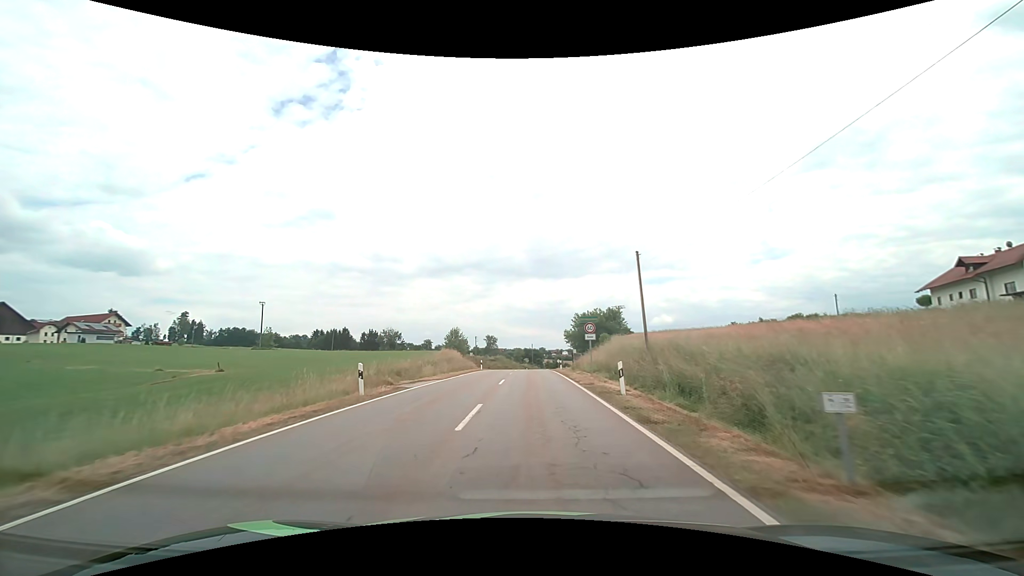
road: tertiary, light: Day
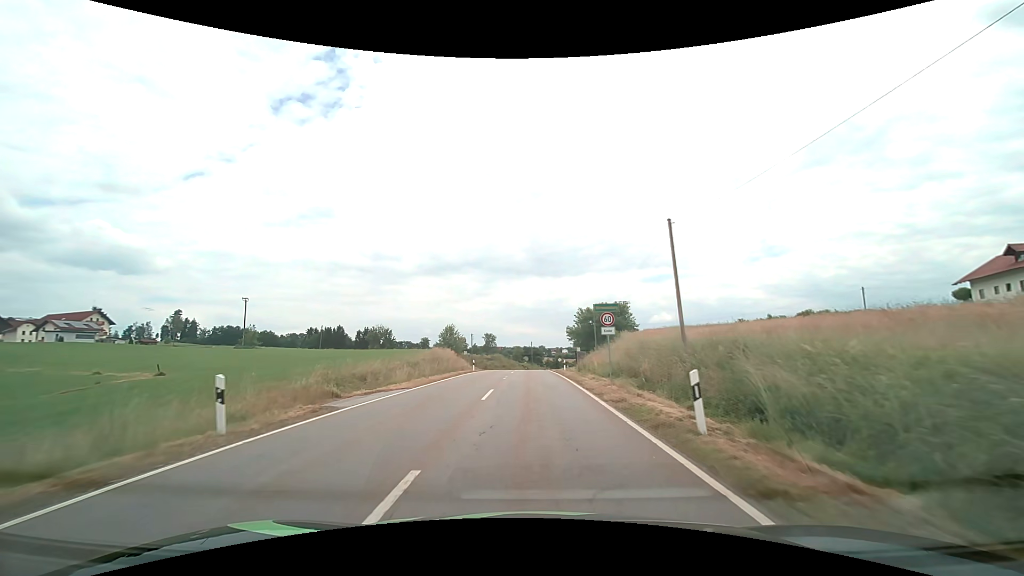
(0.0, +6.9) m; 0°
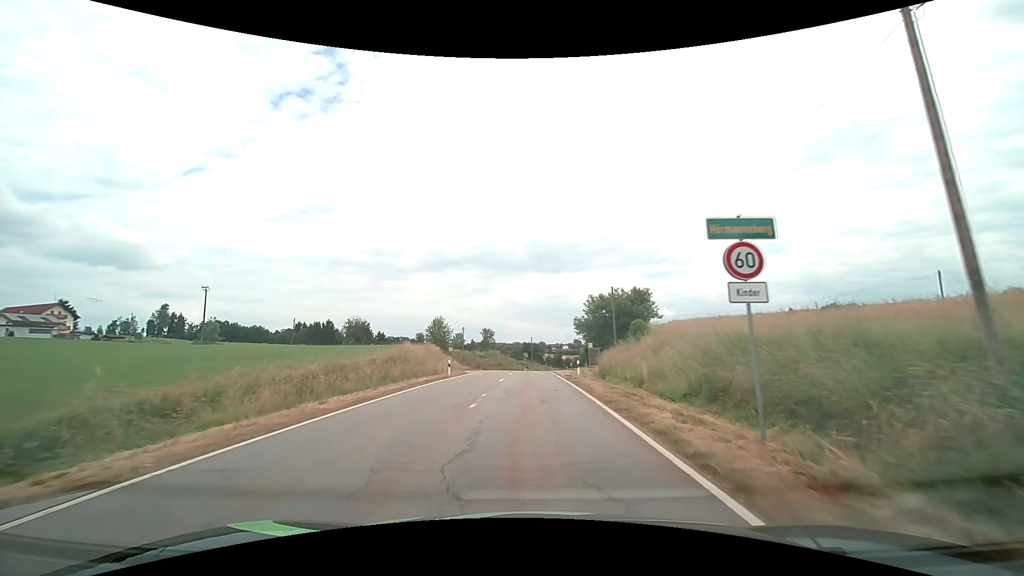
(0.0, +14.0) m; 0°
